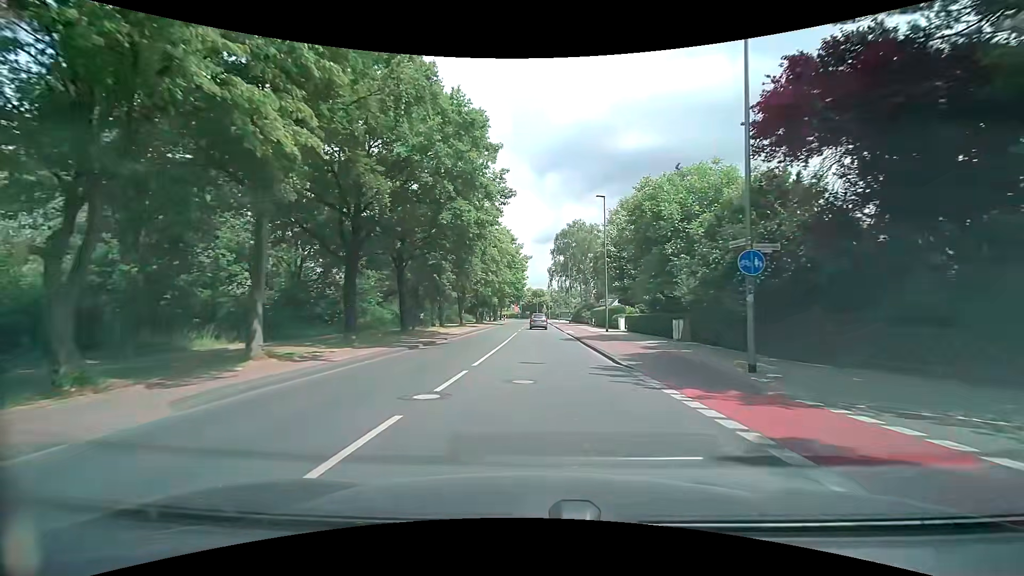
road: tertiary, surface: asphalt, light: Day
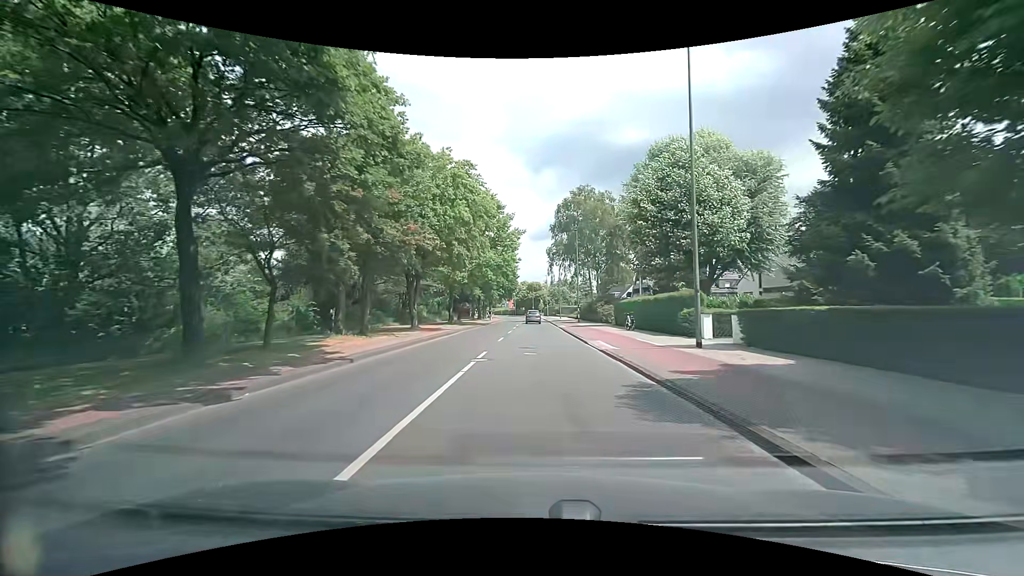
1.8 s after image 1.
(-0.1, +21.5) m; 0°
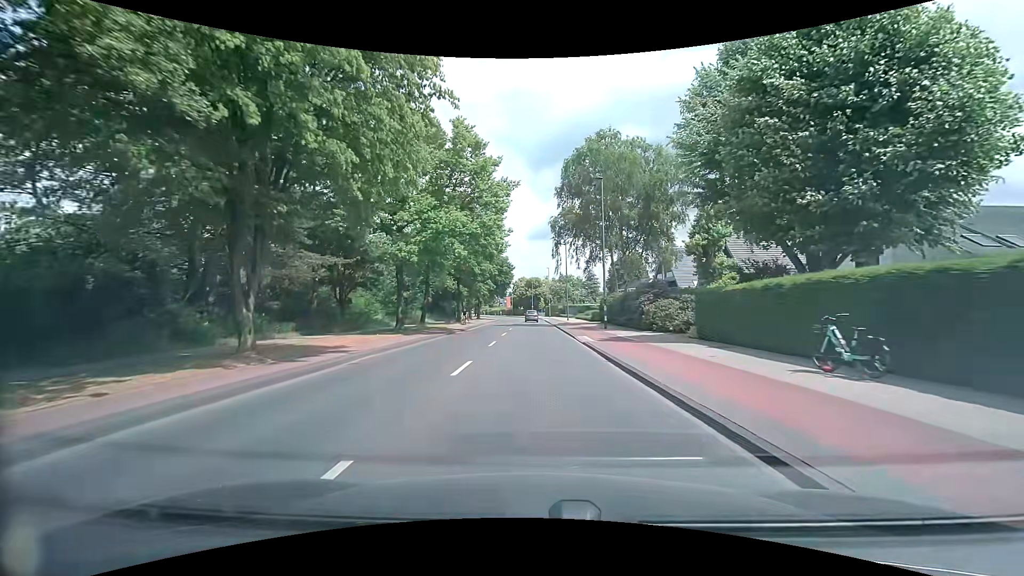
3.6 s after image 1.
(+0.1, +21.2) m; 0°
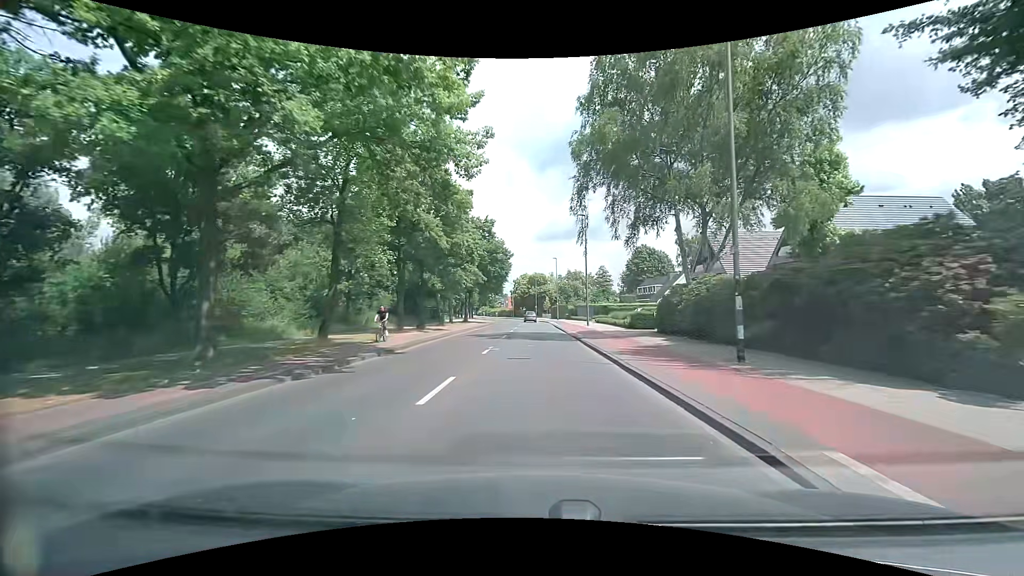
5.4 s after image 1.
(0.0, +21.3) m; 0°
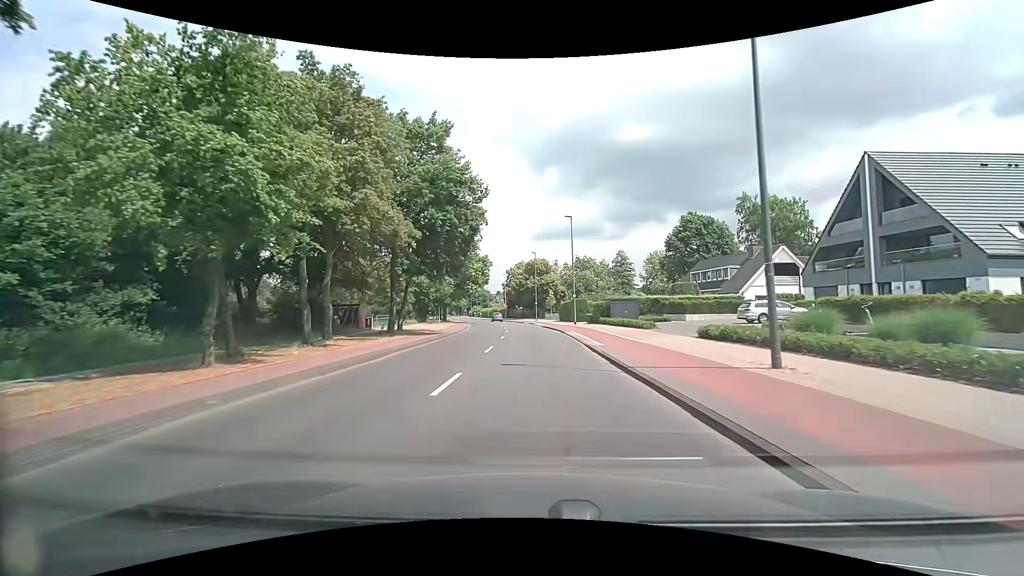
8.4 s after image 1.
(-0.1, +35.8) m; 0°
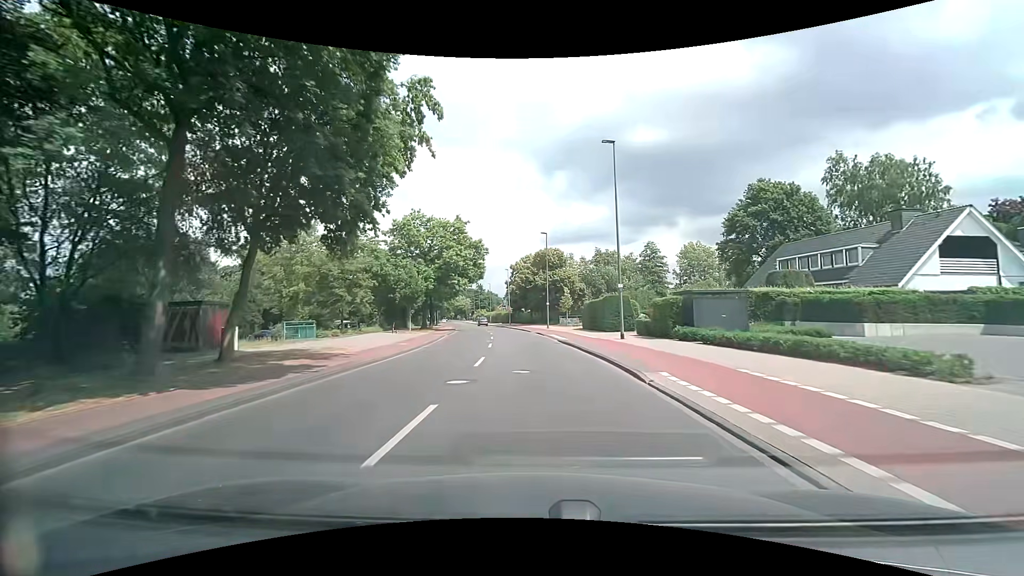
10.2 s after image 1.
(0.0, +21.7) m; -1°
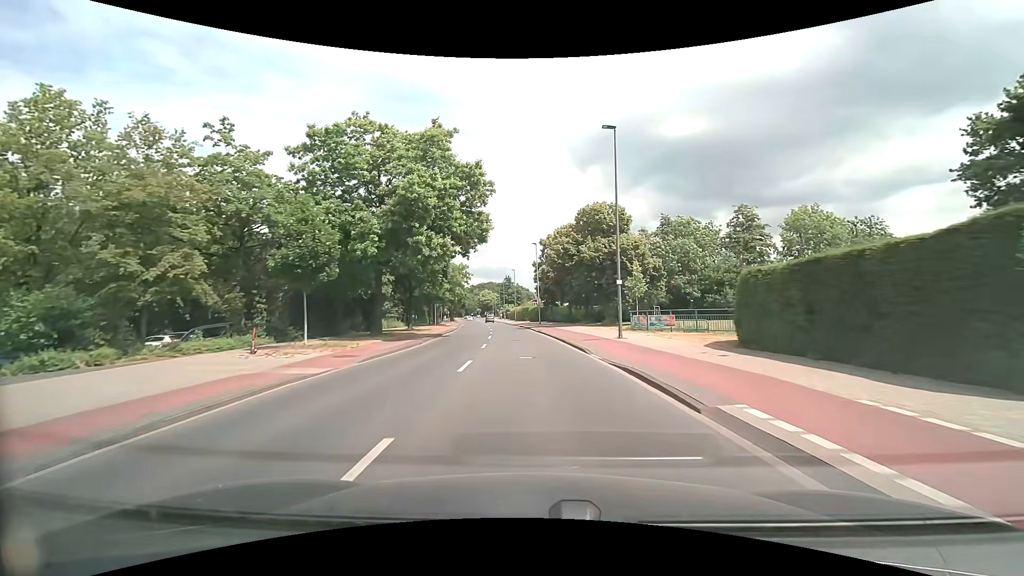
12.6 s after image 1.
(-0.9, +29.5) m; -4°
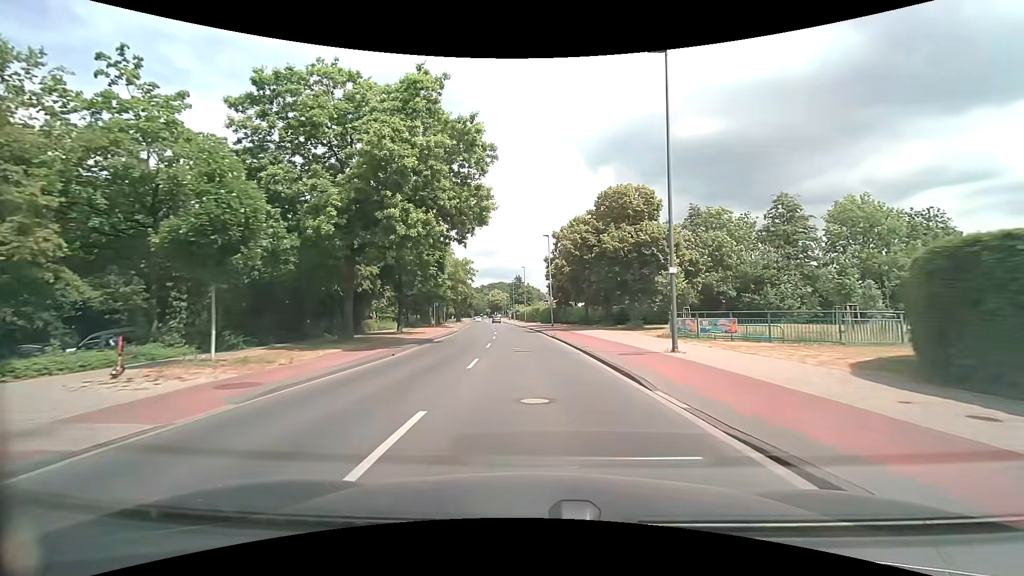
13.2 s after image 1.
(-0.1, +7.4) m; -1°
(0, +10) (0, +20) (-1, +30) (-2, +40) (-2, +50) (-3, +60) (-4, +70) (-5, +80) (-6, +90) (-7, +100) m
